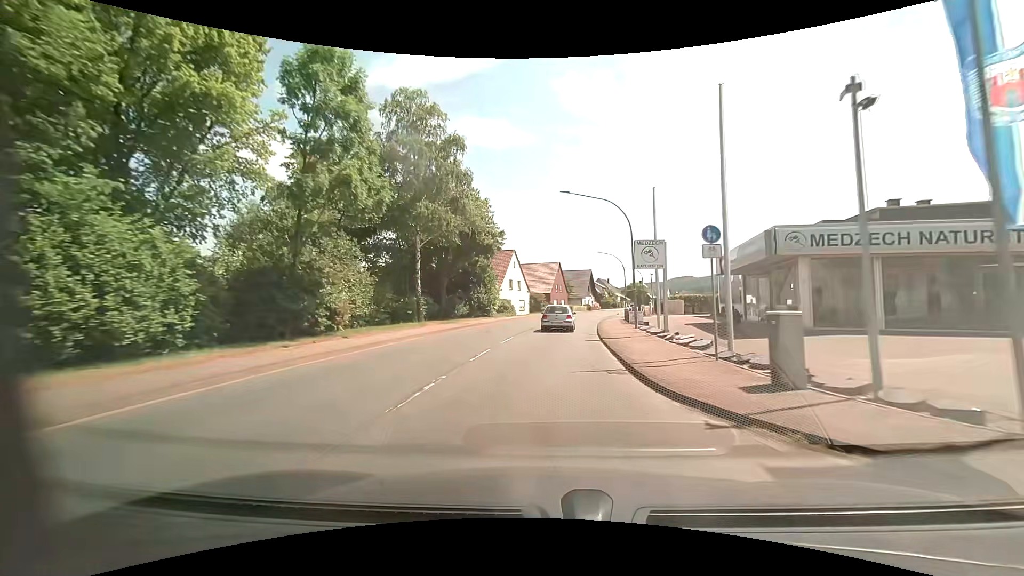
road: primary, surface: asphalt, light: Day
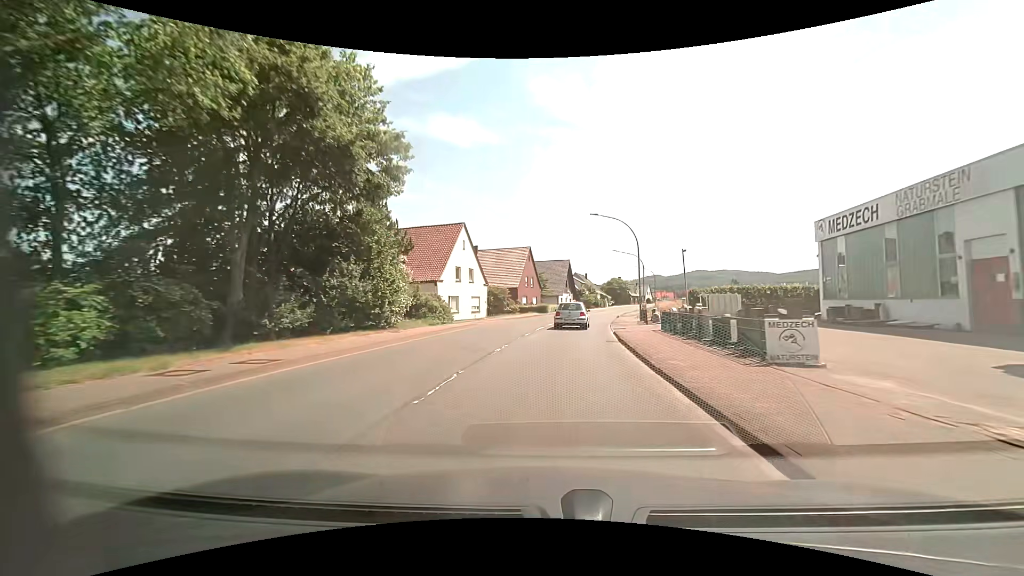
(+0.6, +23.7) m; +3°
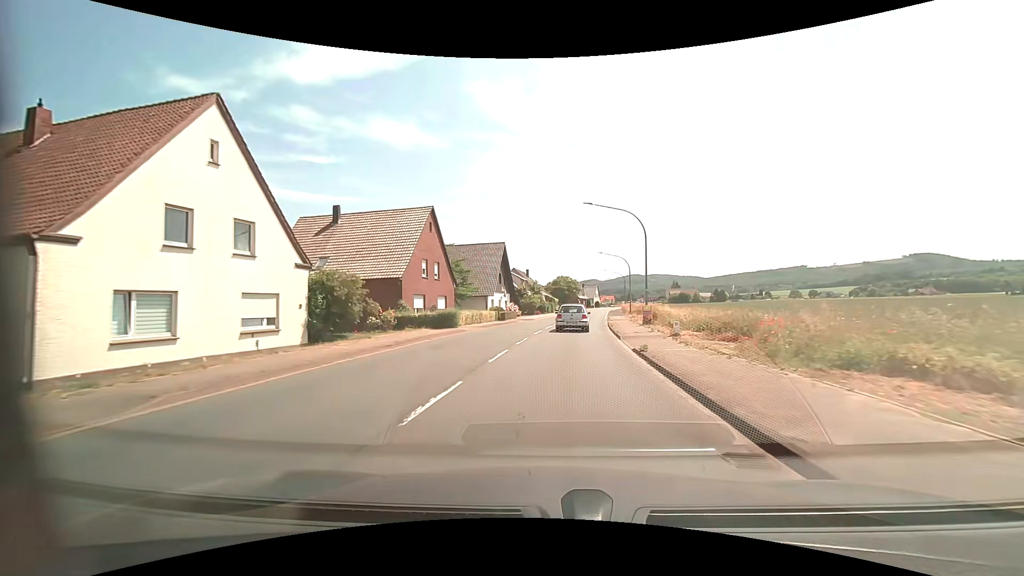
(+1.7, +31.2) m; +7°
(0, +10) (+1, +20) (+1, +30) (+2, +40) (+3, +50) (+5, +60) (+6, +70) (+7, +80) (+9, +90) (+10, +99) m
